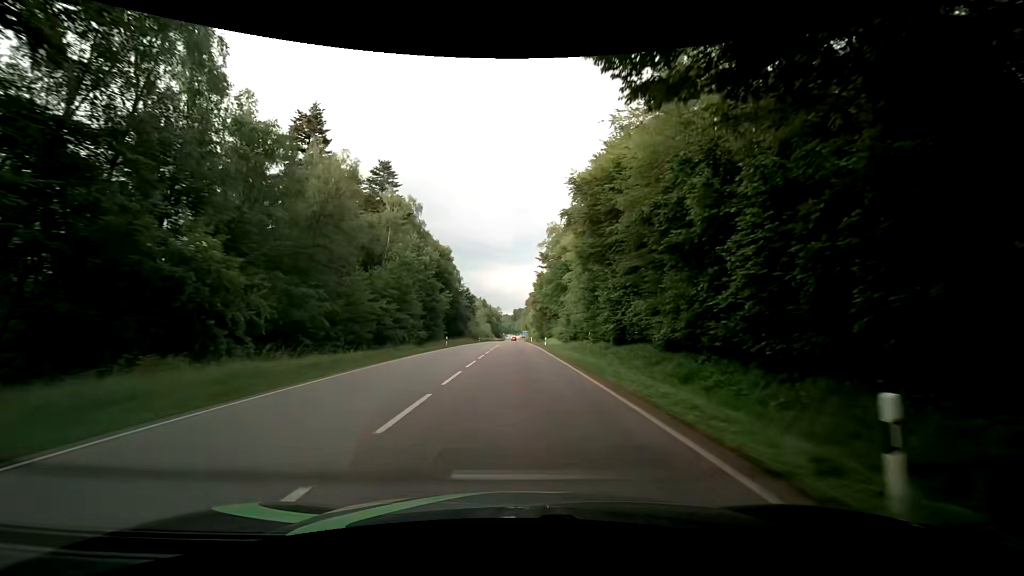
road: secondary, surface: asphalt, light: Day
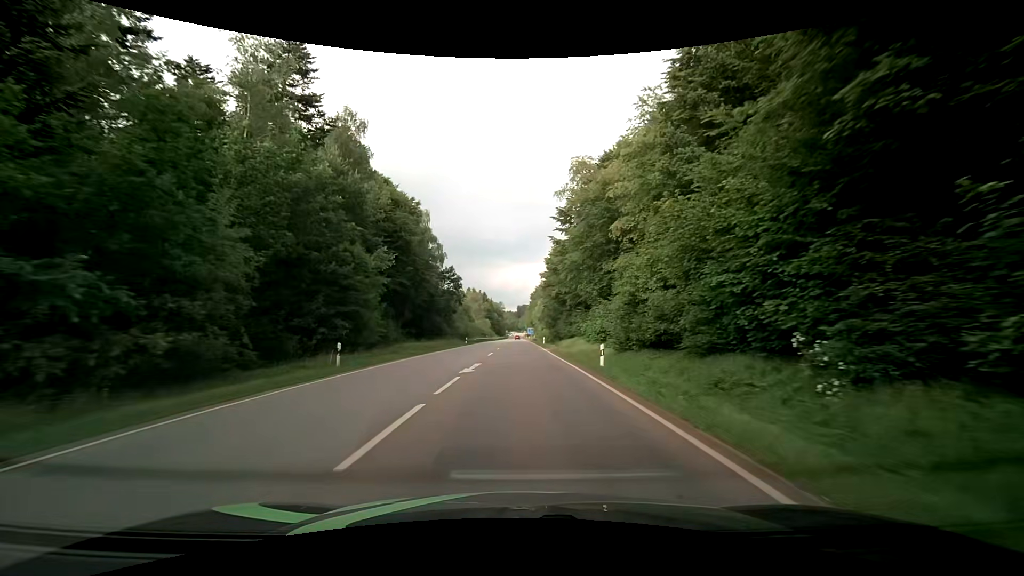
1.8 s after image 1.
(0.0, +31.7) m; 0°
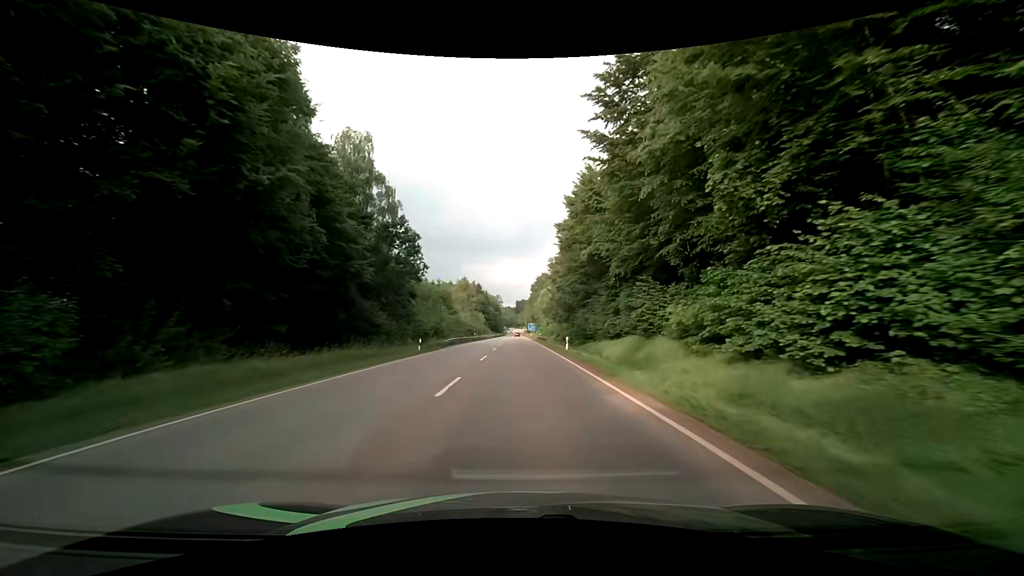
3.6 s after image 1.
(0.0, +30.9) m; 0°
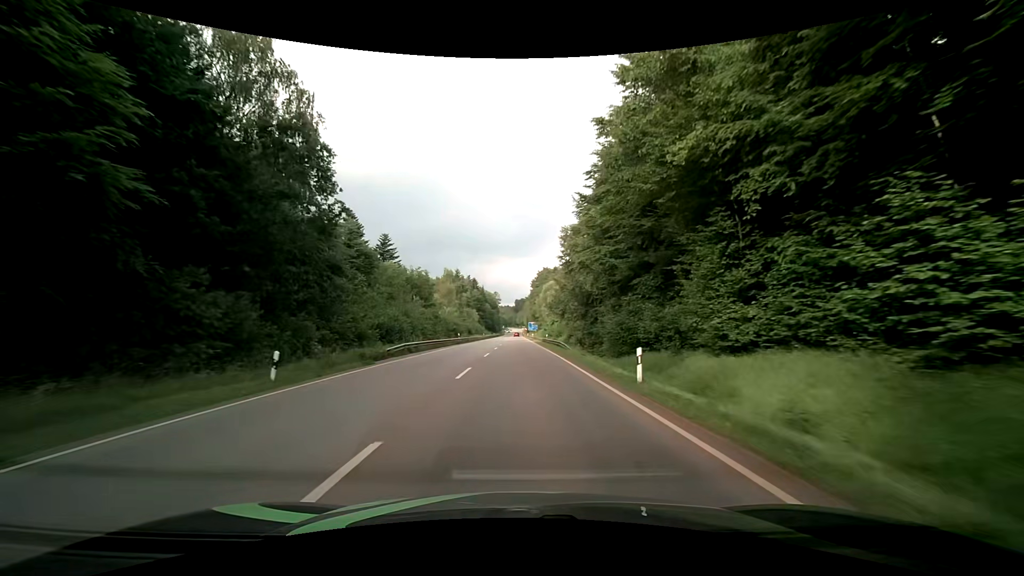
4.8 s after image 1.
(+0.1, +20.5) m; 0°
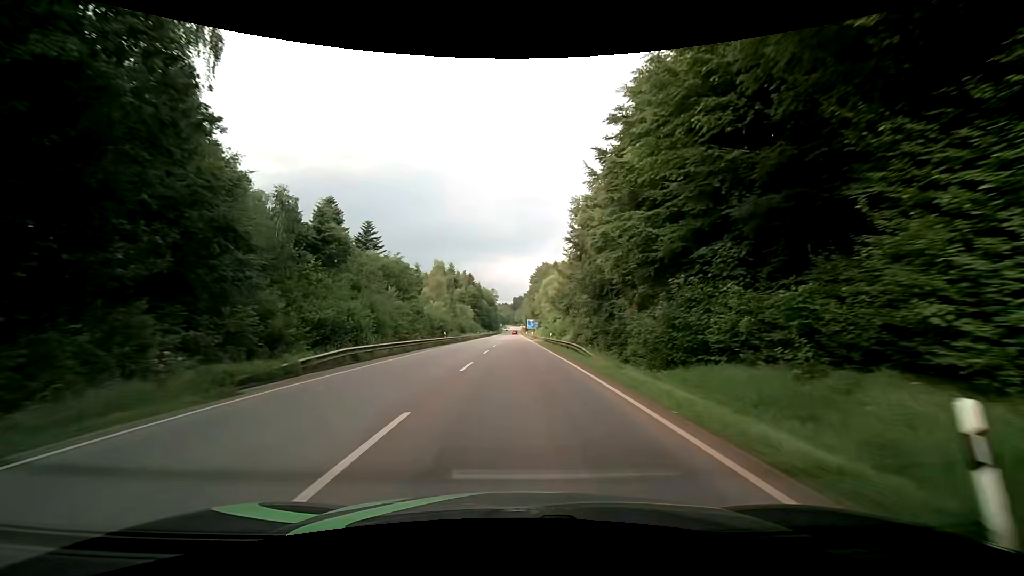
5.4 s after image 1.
(0.0, +10.2) m; +1°
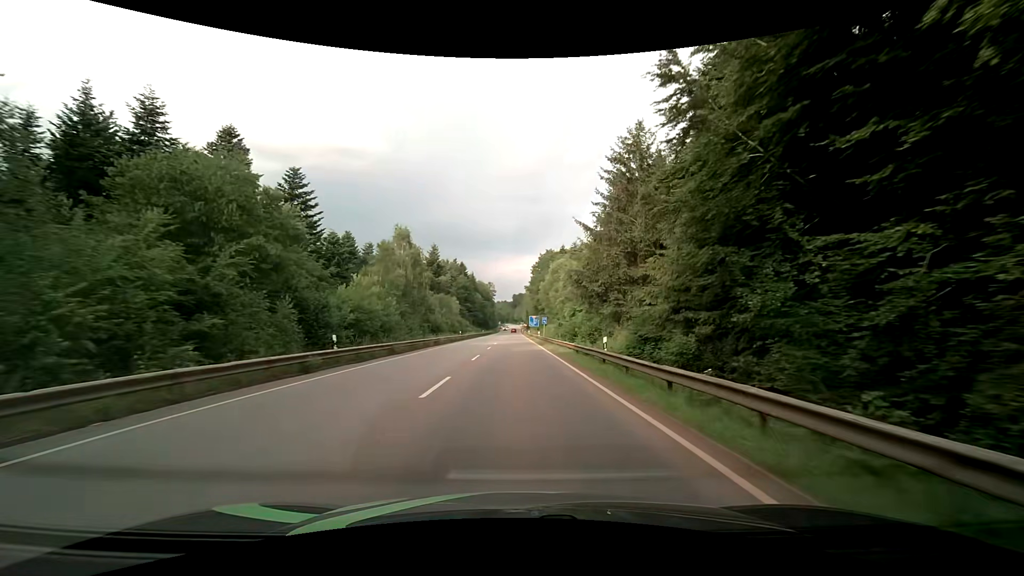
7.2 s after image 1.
(-0.3, +30.2) m; -1°
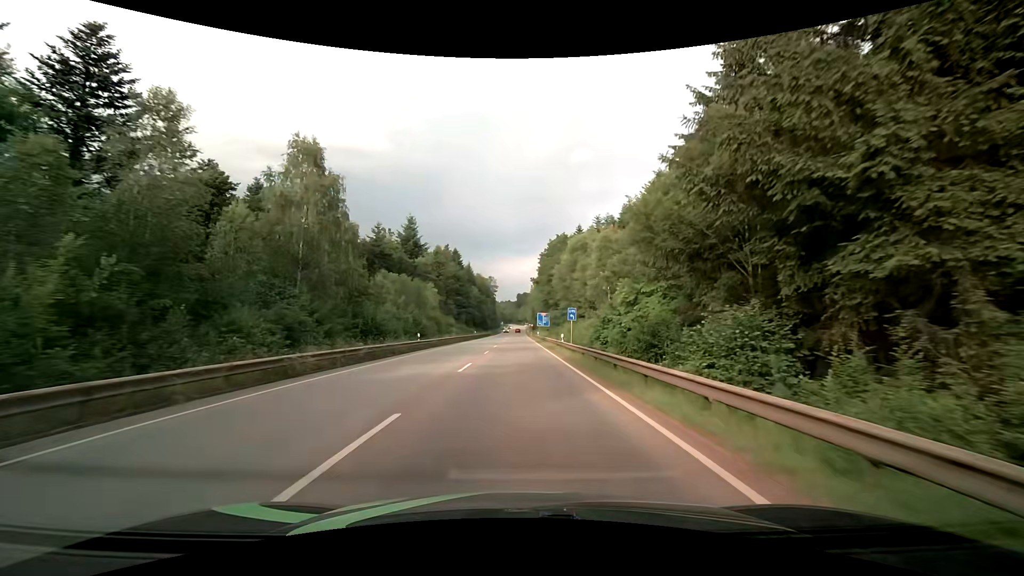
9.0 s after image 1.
(+0.1, +30.3) m; 0°
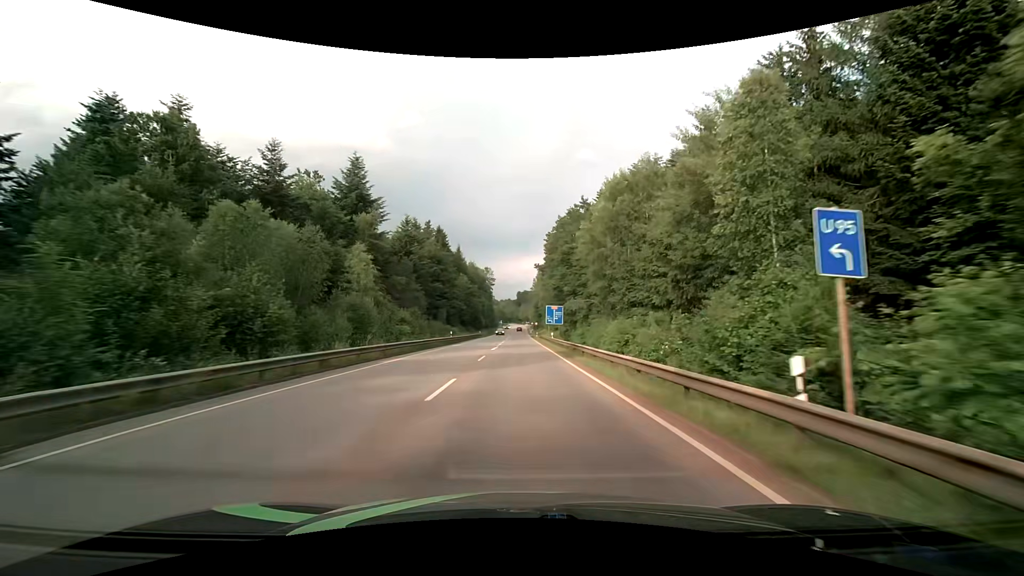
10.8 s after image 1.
(-0.2, +30.8) m; 0°
(0, +10) (0, +20) (0, +30) (0, +40) (0, +50) (+1, +60) (+1, +70) (+1, +80) (+1, +90) (+1, +100) m
